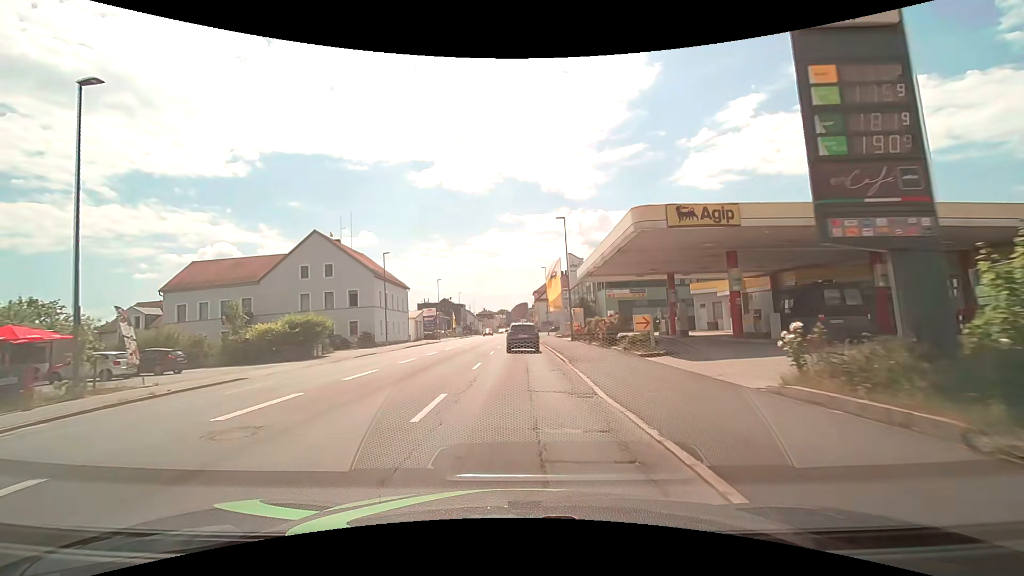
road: tertiary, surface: asphalt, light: Day
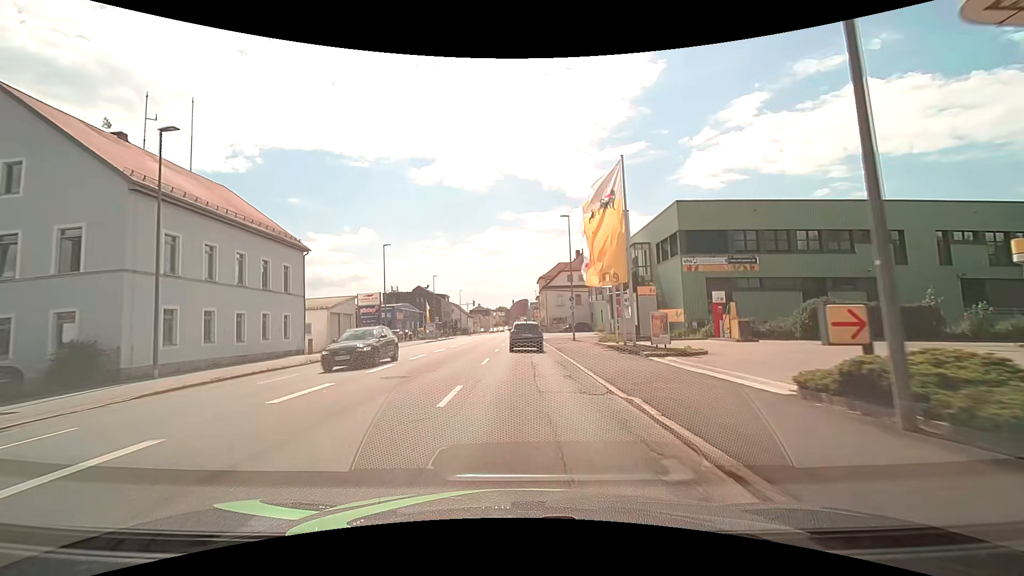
(-0.1, +34.7) m; 0°
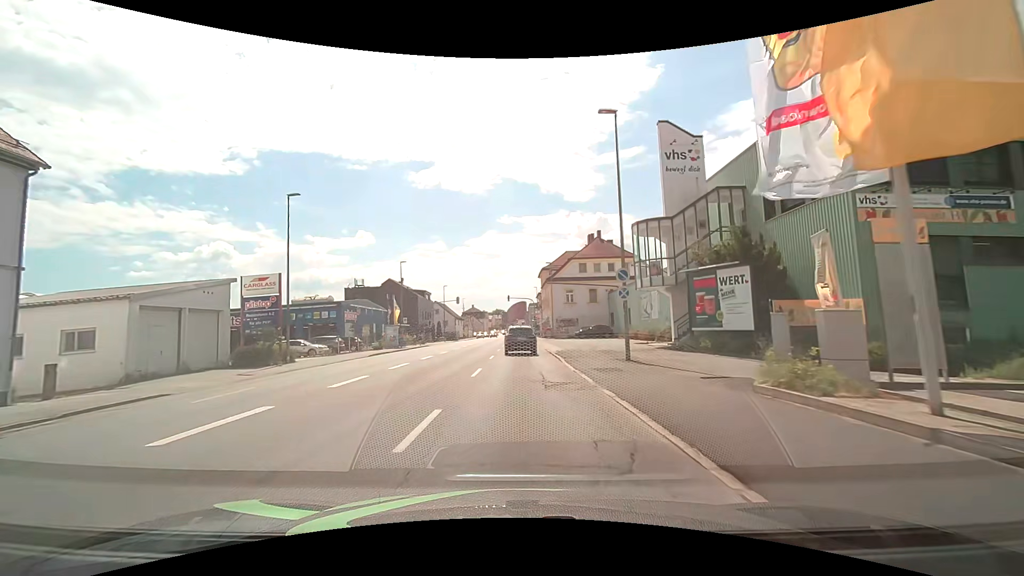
(0.0, +21.1) m; 0°
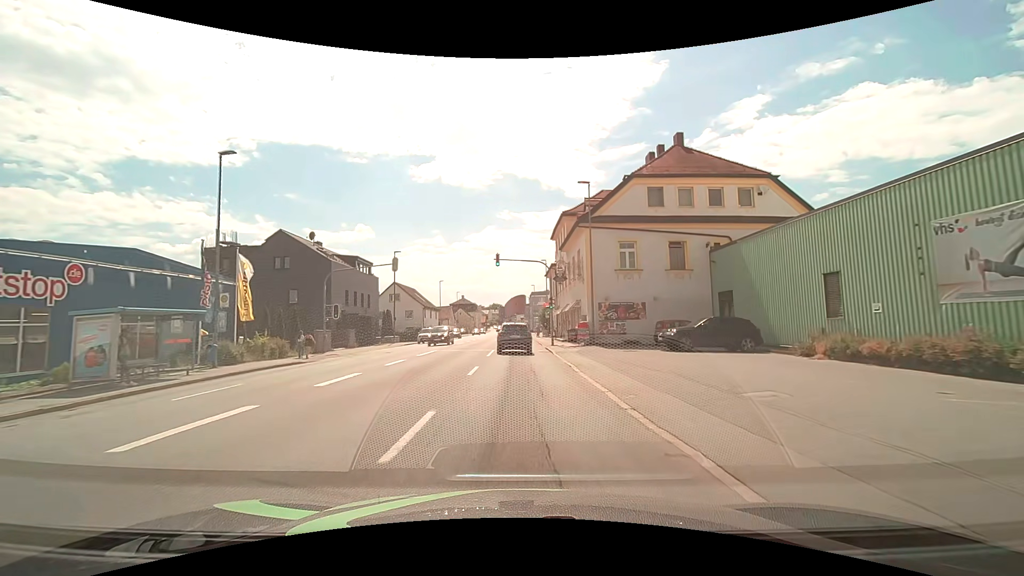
(-0.2, +36.6) m; 0°
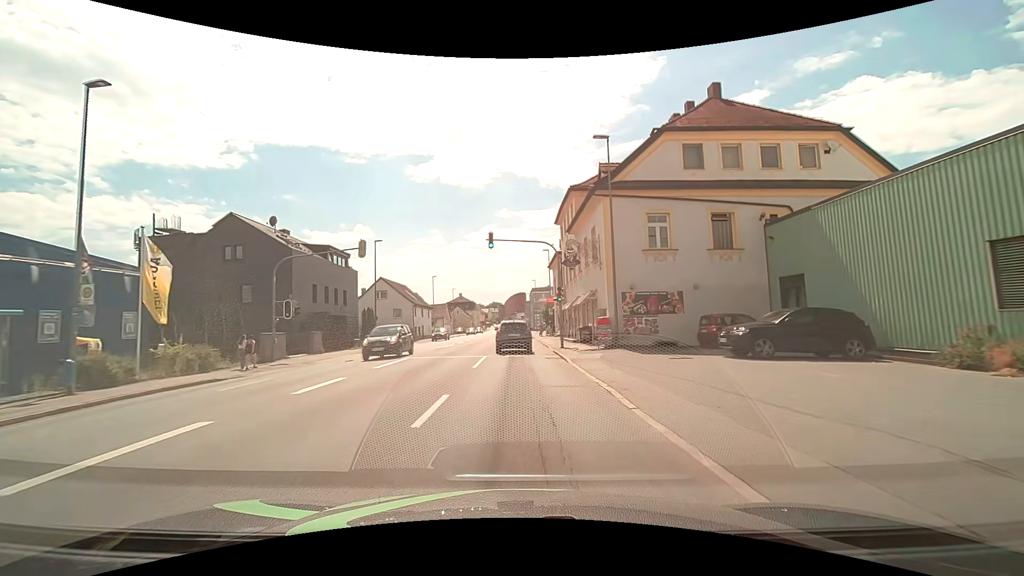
(0.0, +7.3) m; 0°
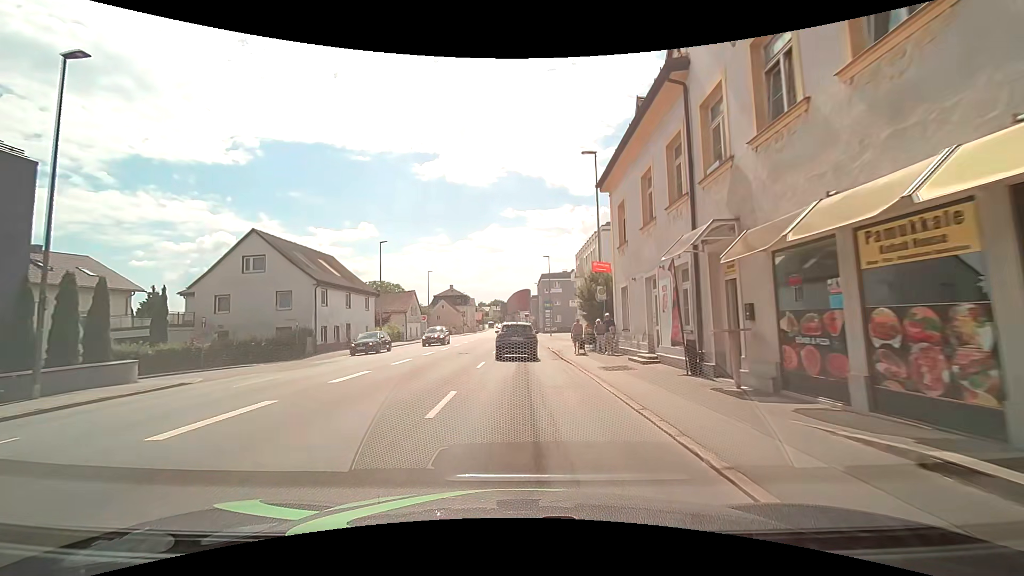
(-0.4, +33.9) m; -1°
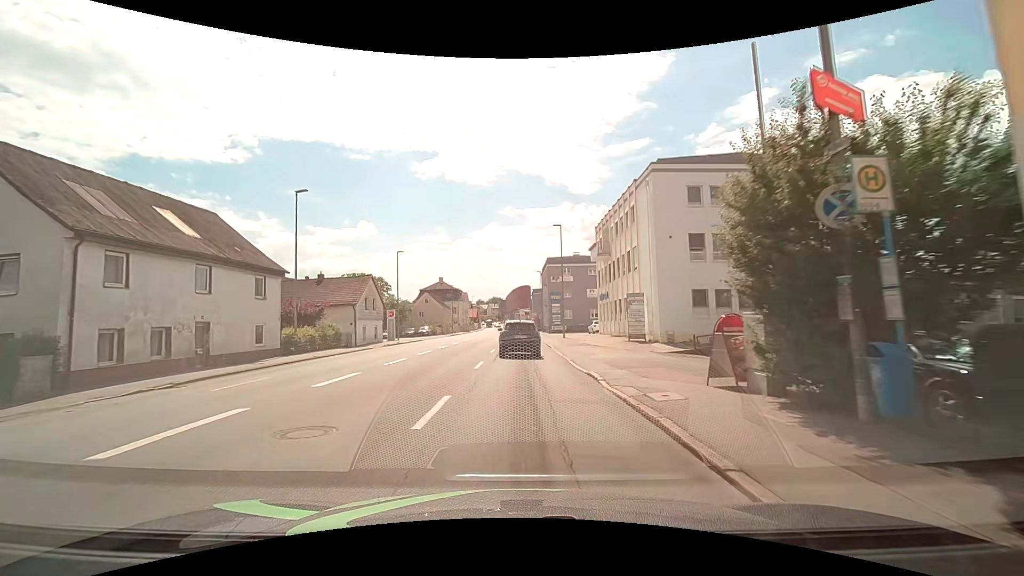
(0.0, +19.0) m; 0°
